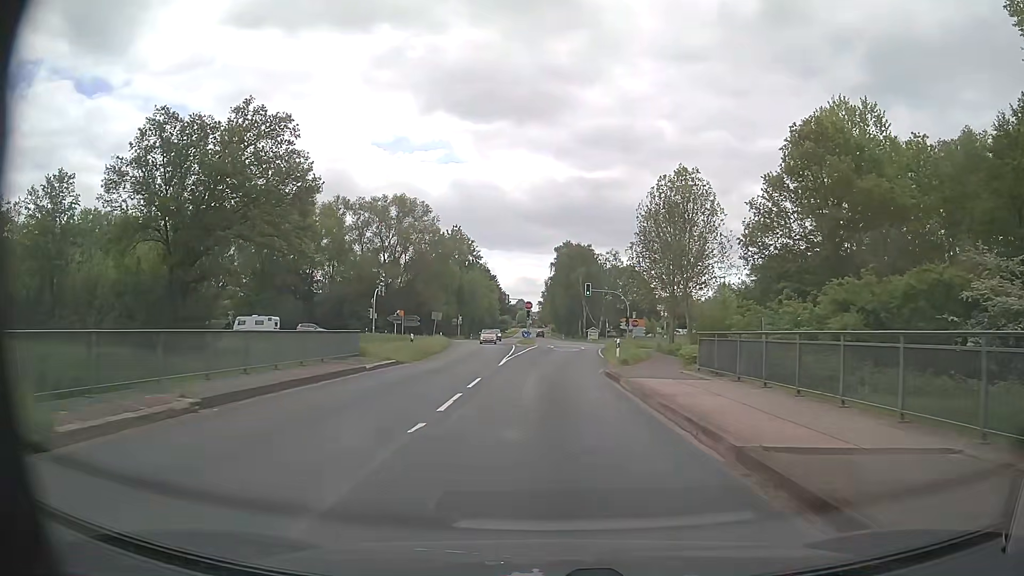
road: secondary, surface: asphalt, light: Day
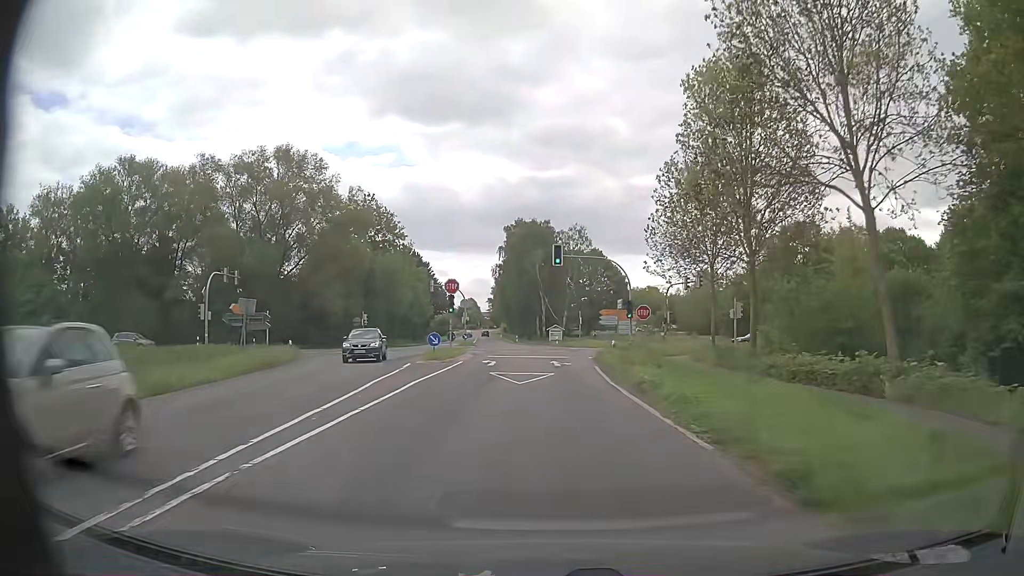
(+0.6, +32.8) m; +4°
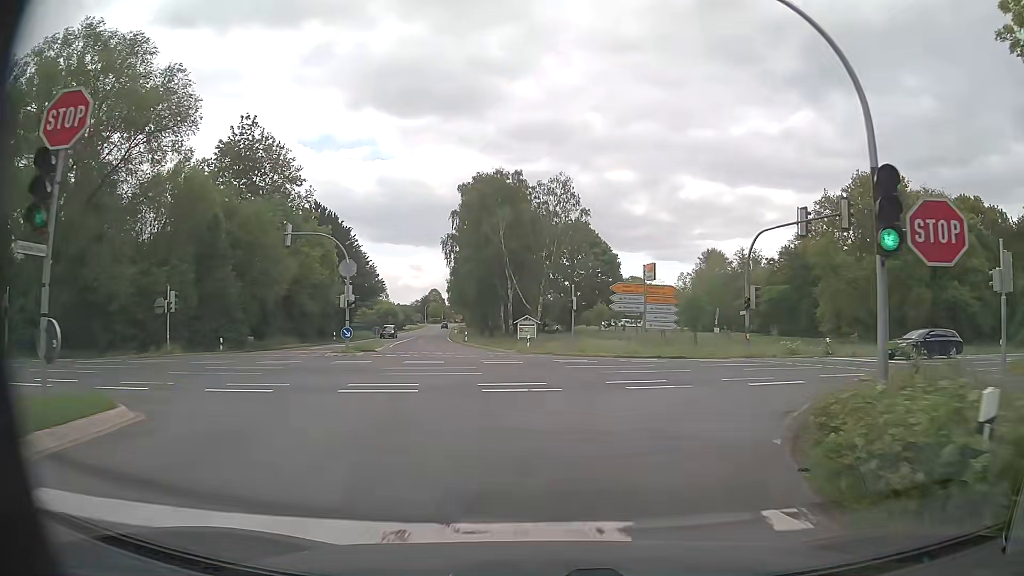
(+0.3, +33.3) m; +2°
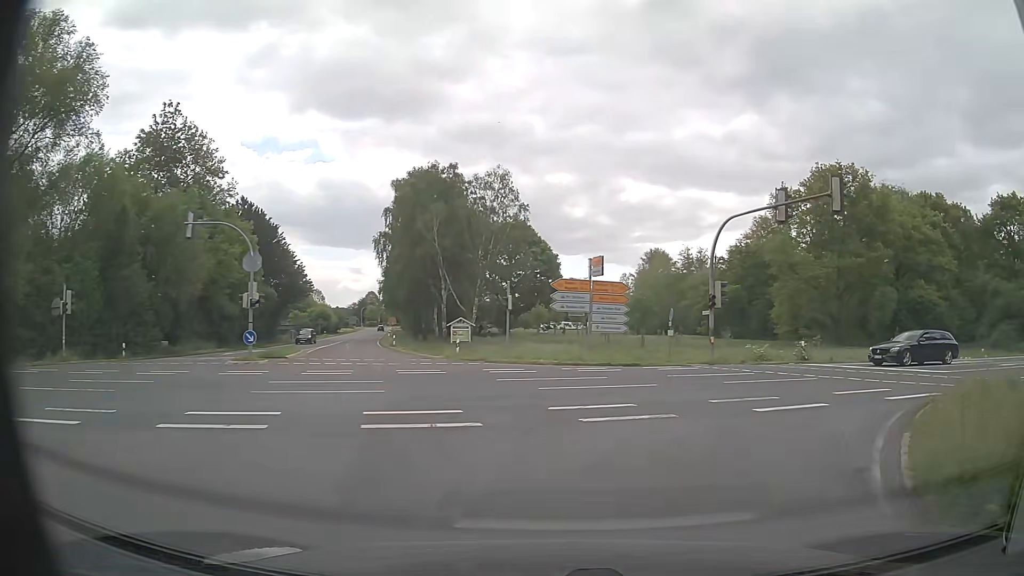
(+0.2, +4.6) m; +4°
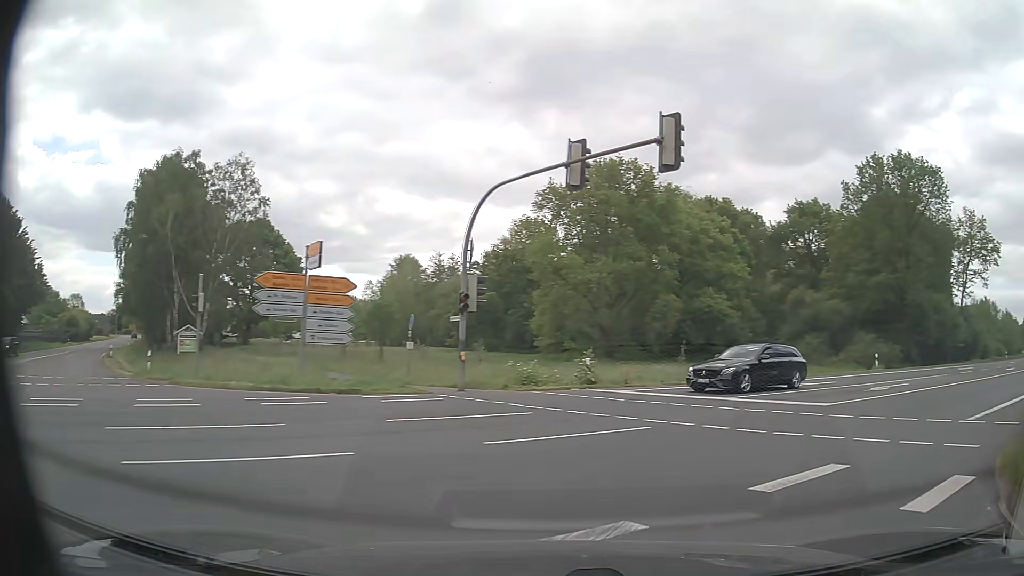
(+1.3, +7.8) m; +22°
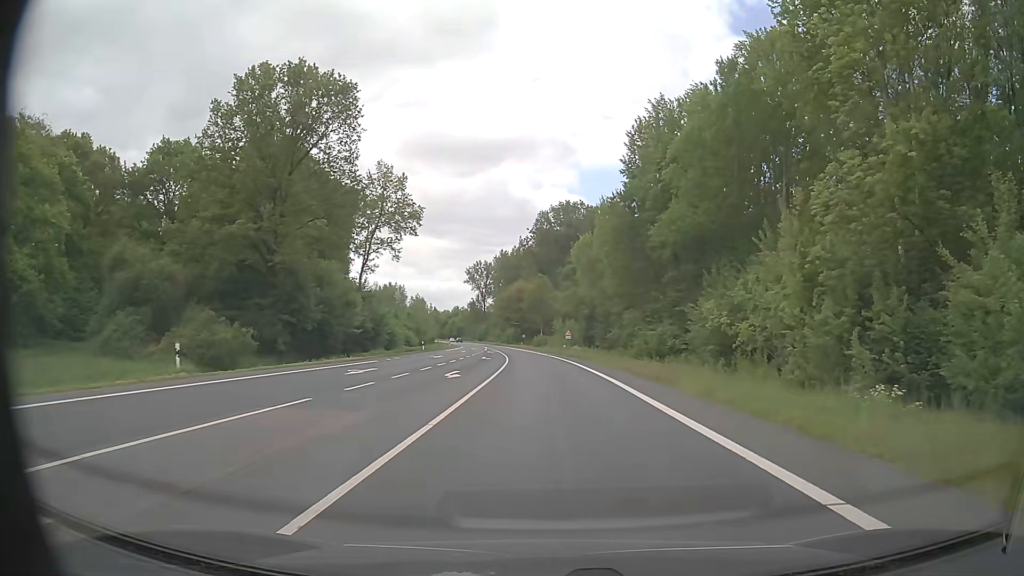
(+11.6, +18.4) m; +52°
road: primary
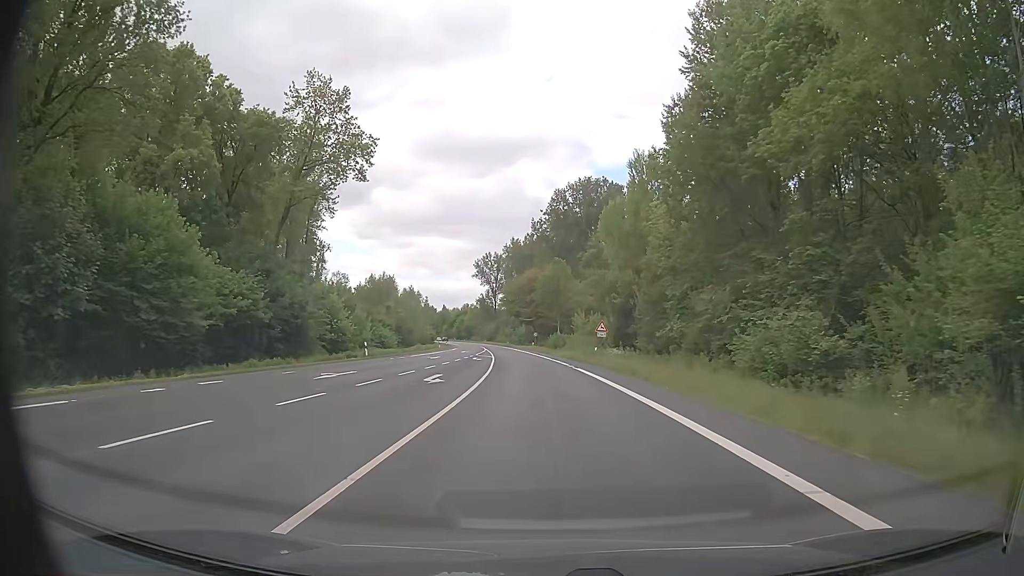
(-0.3, +29.0) m; -2°
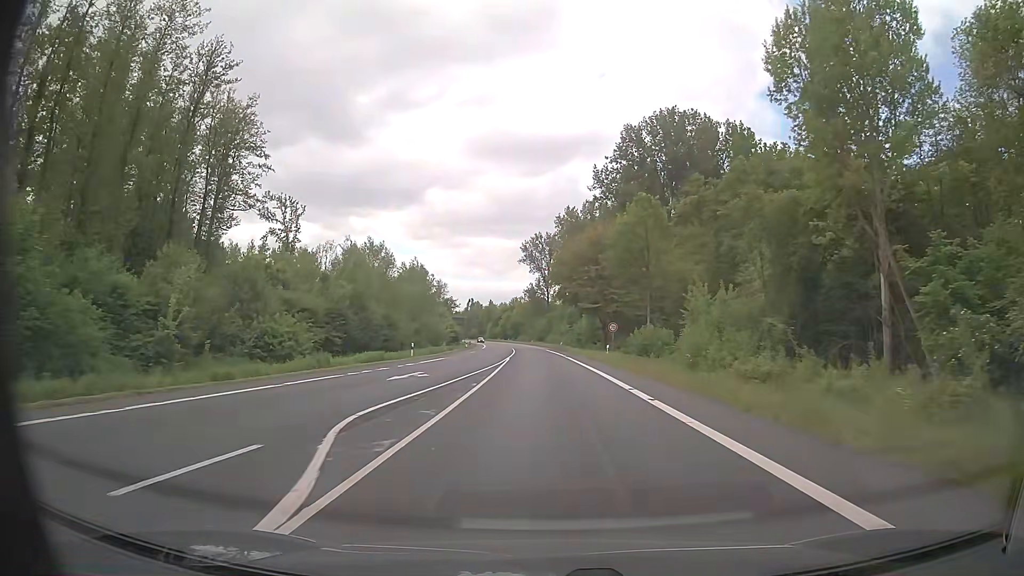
(-1.9, +51.1) m; -5°
(0, +10) (0, +20) (-1, +30) (-1, +40) (-1, +50) (-2, +60) (-2, +70) (-3, +80) (-3, +90) (-4, +100) m
